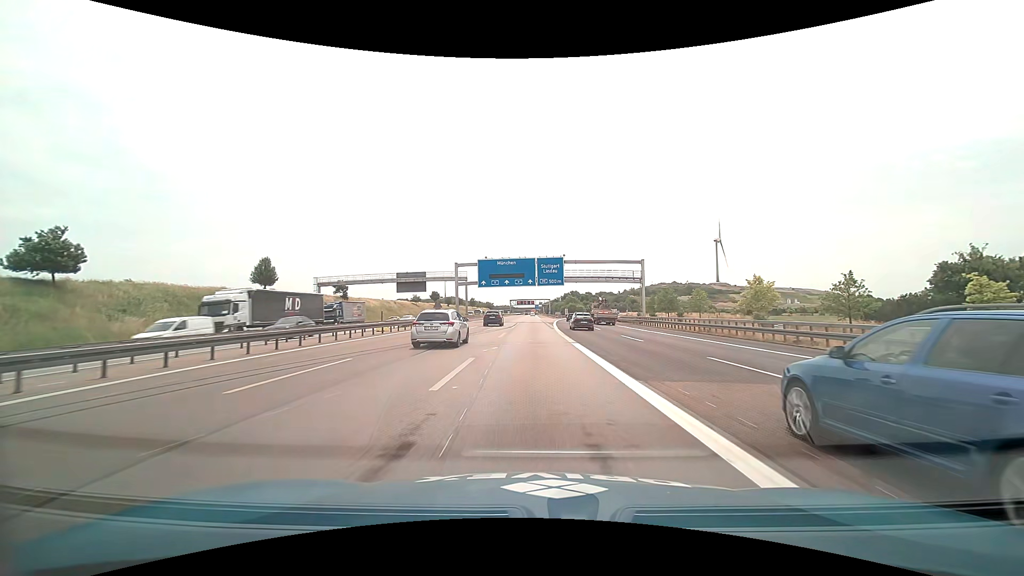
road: motorway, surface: asphalt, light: Day
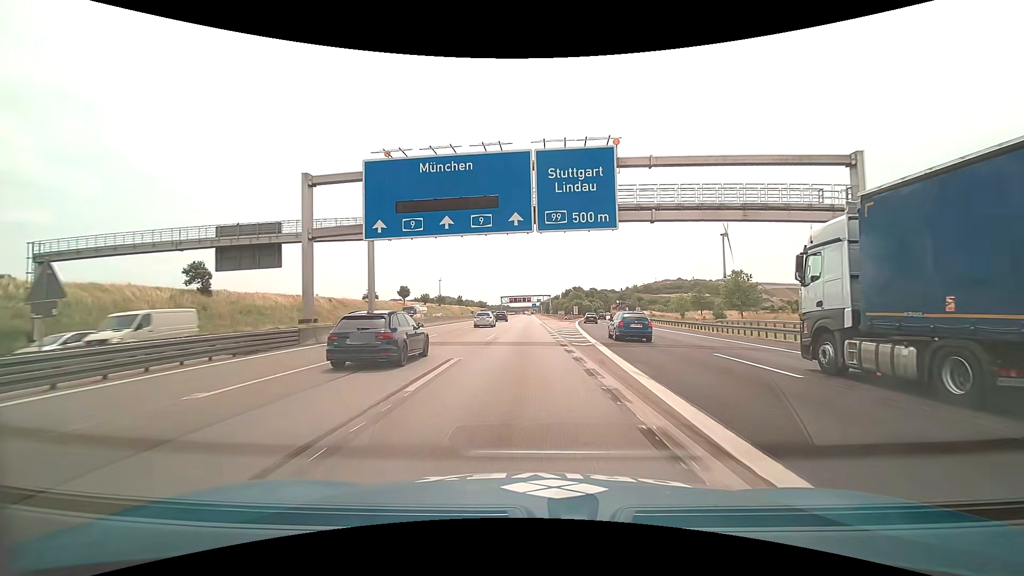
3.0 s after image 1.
(+0.2, +50.0) m; 0°
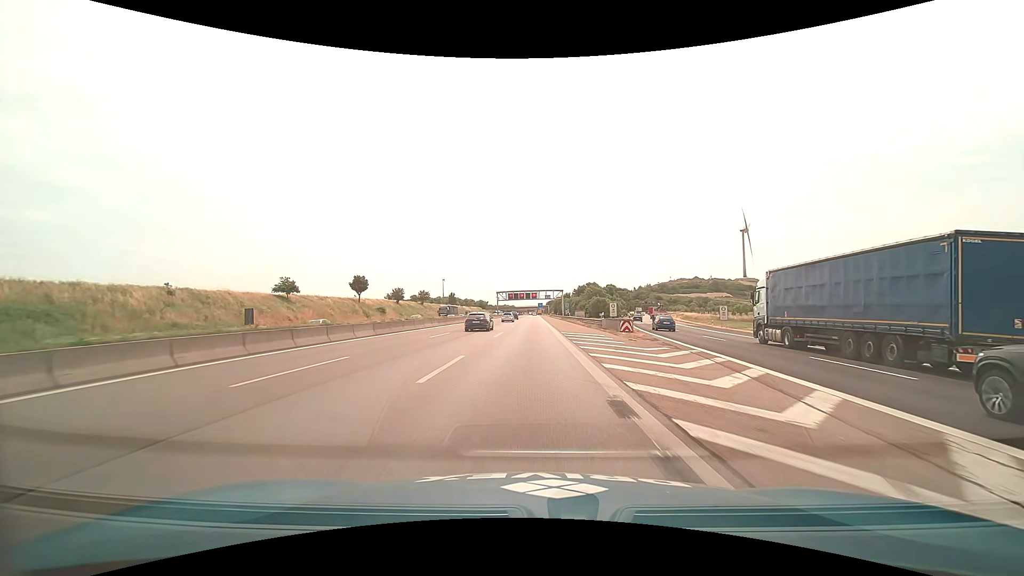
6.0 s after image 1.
(-0.4, +52.3) m; -1°
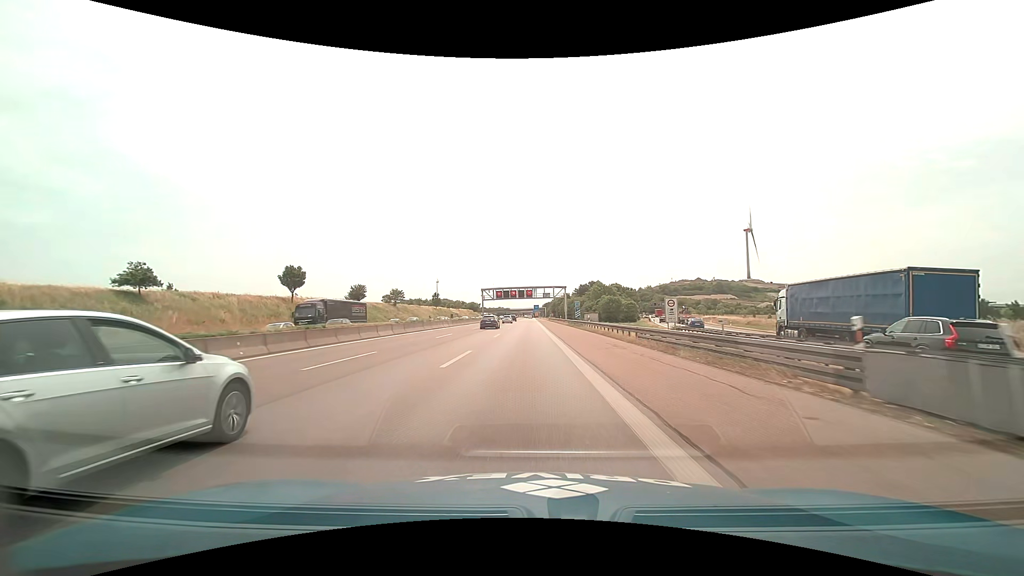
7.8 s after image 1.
(+0.2, +33.6) m; 0°
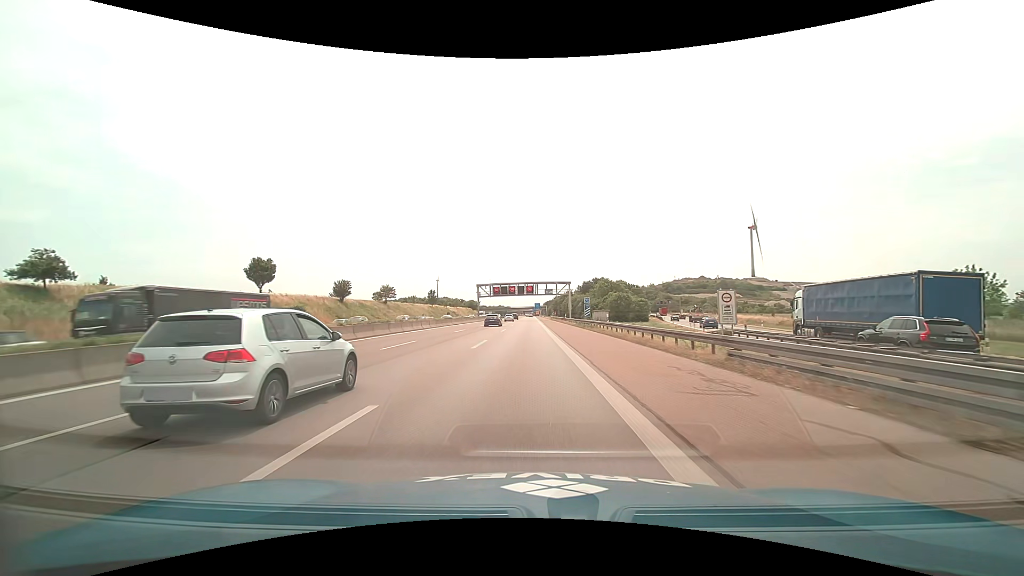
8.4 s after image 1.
(0.0, +11.6) m; 0°
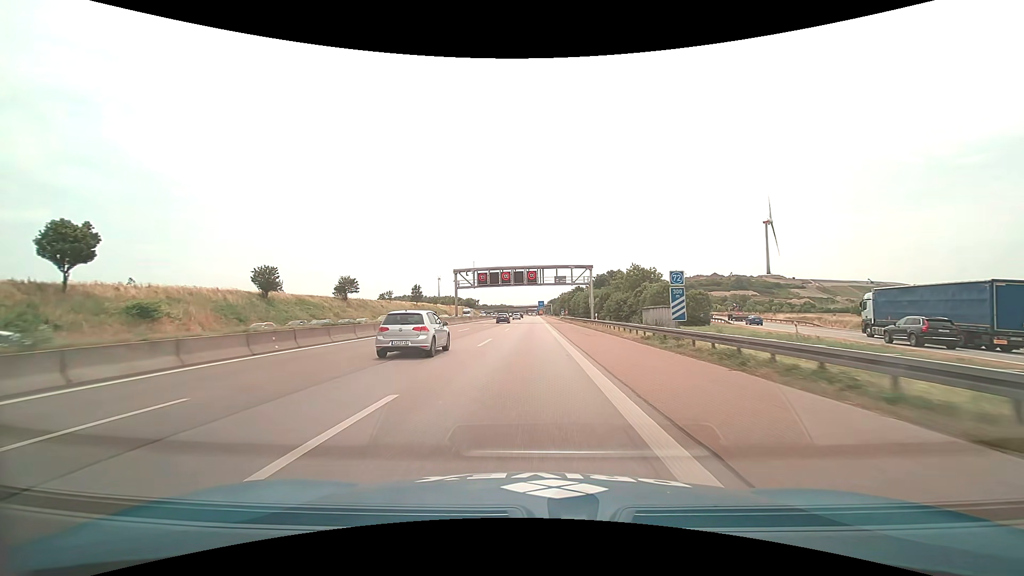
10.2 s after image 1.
(-0.1, +36.0) m; 0°
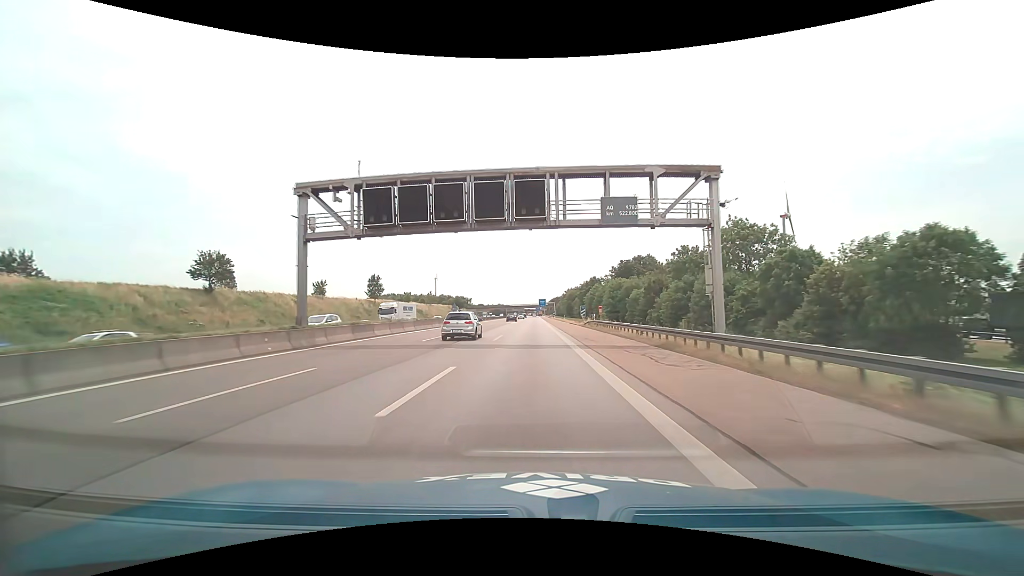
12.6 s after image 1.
(-0.2, +50.6) m; 0°
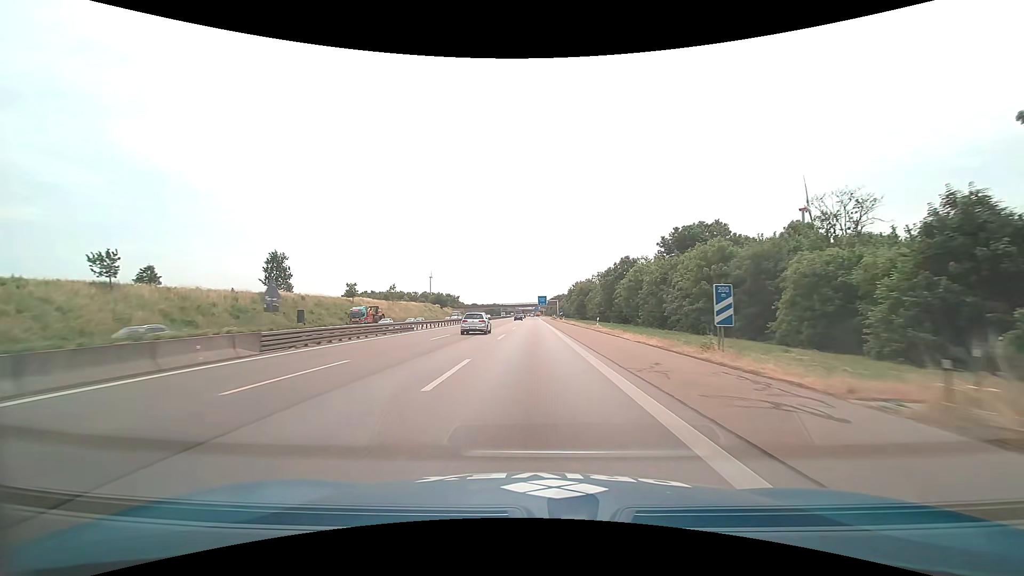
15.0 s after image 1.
(0.0, +53.4) m; 0°
(0, +10) (0, +20) (0, +30) (0, +40) (0, +50) (0, +60) (0, +70) (0, +80) (0, +90) (0, +100) m
